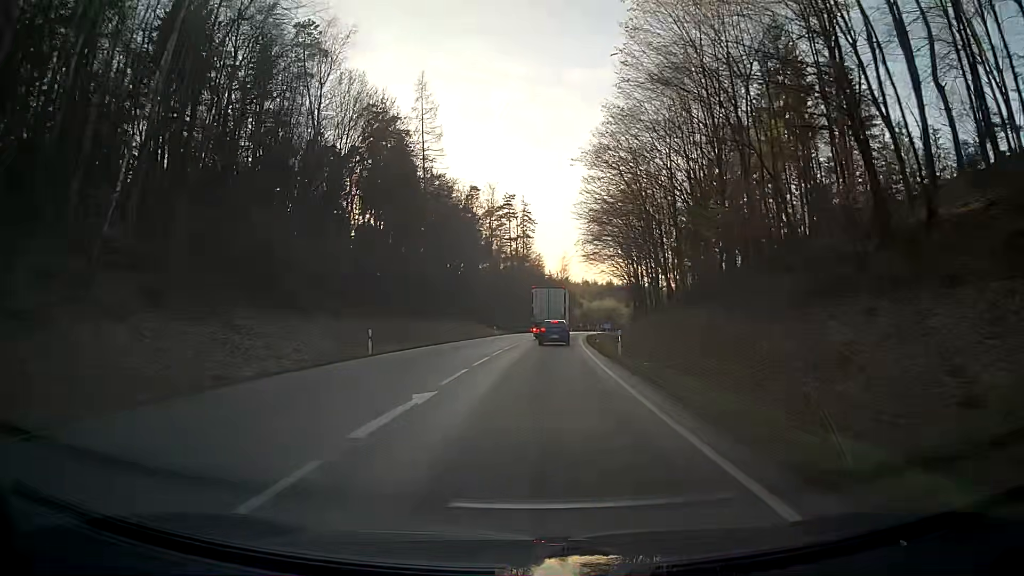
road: secondary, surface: asphalt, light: Day
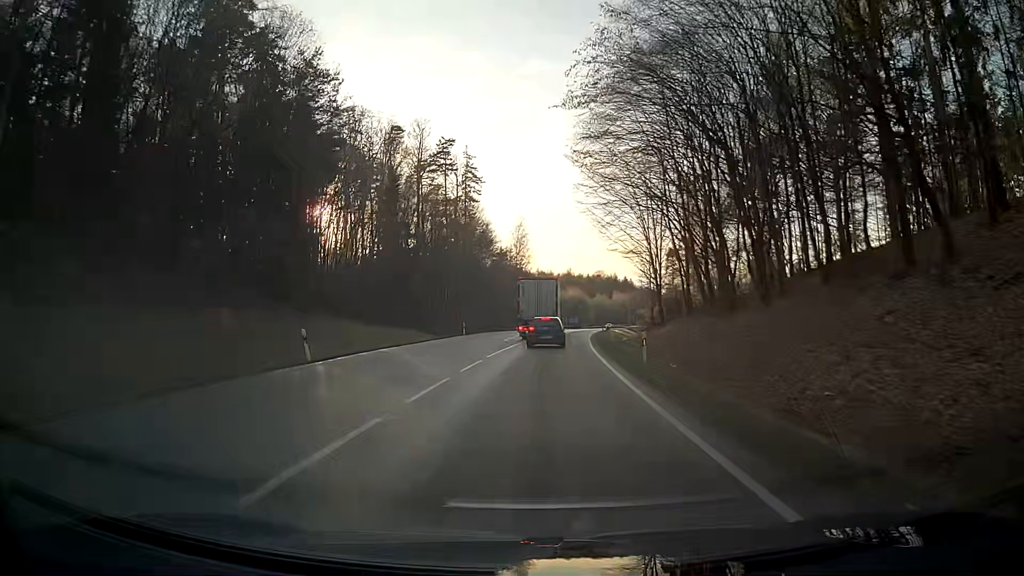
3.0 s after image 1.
(+1.8, +51.1) m; +3°
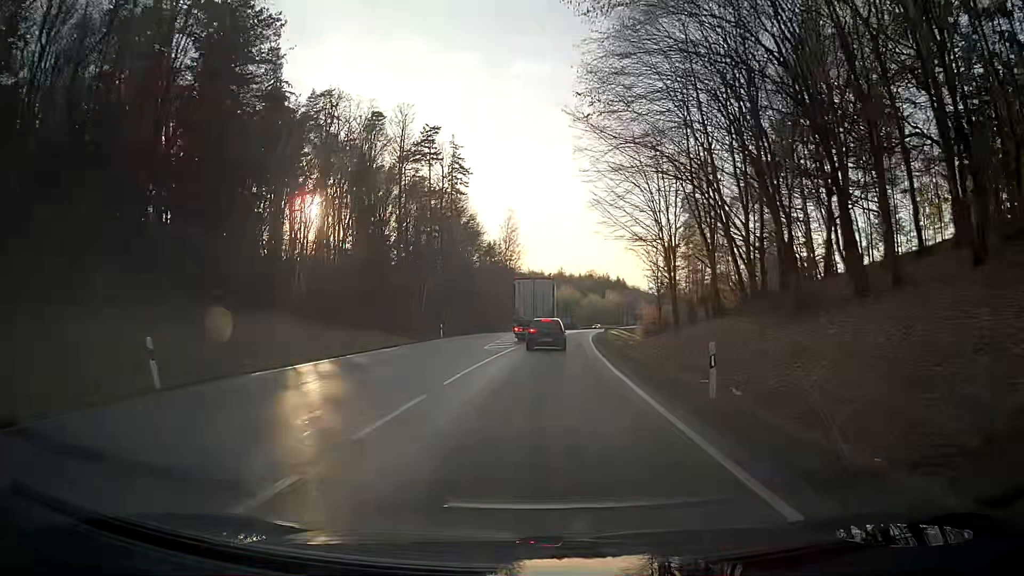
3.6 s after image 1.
(0.0, +9.1) m; 0°
